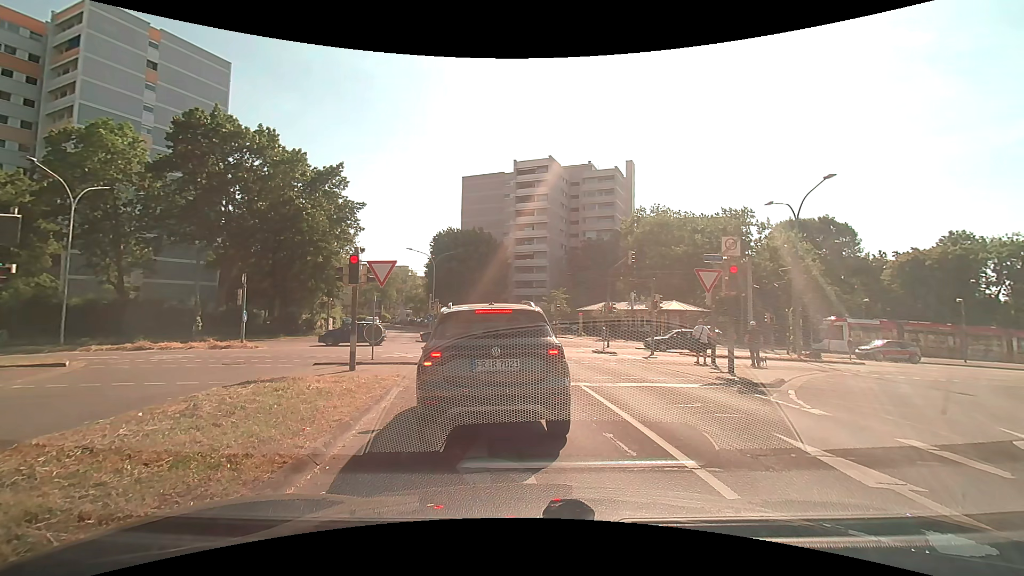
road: residential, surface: asphalt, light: Day
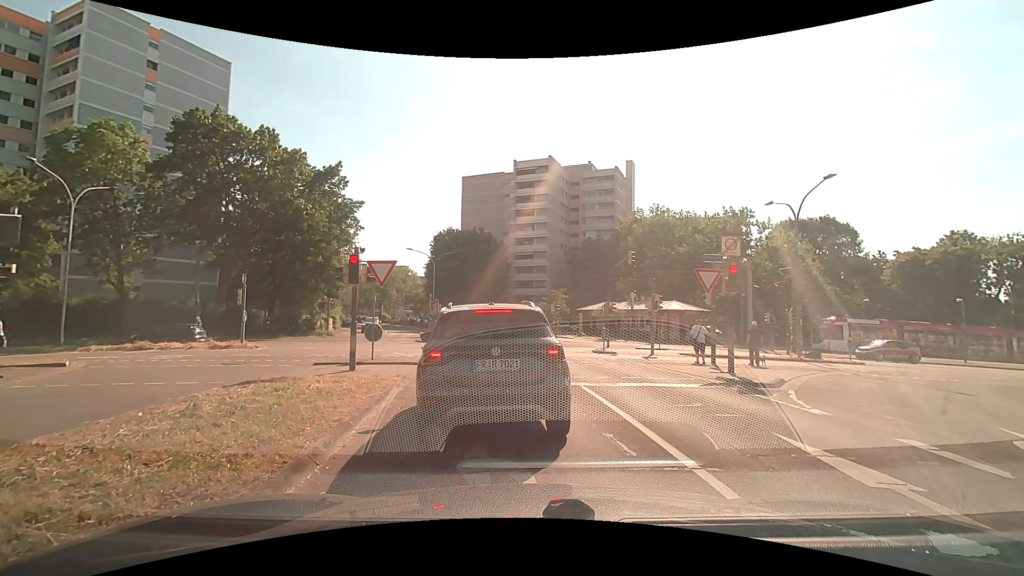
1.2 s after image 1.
(0.0, 0.0) m; 0°
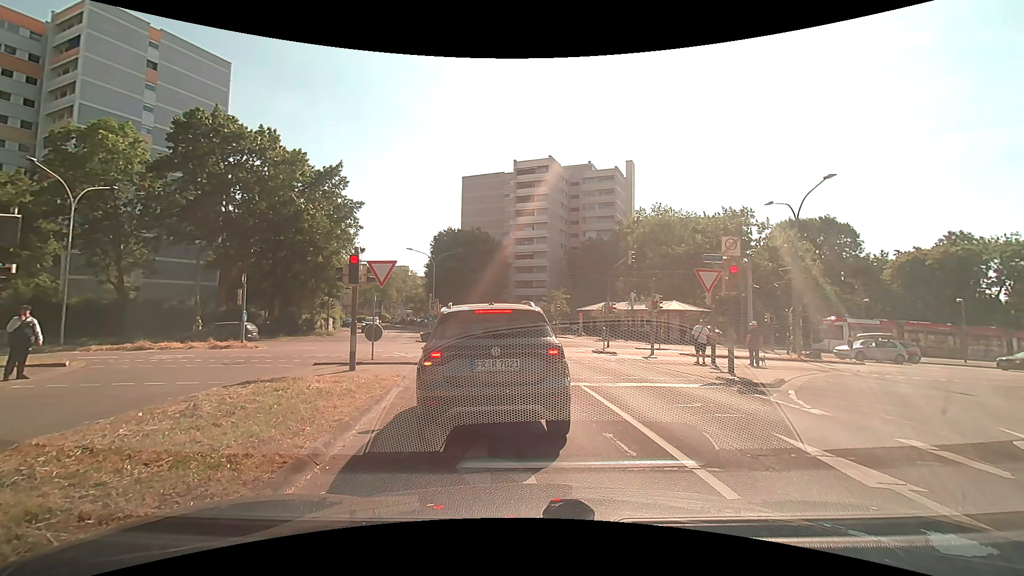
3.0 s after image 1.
(0.0, 0.0) m; 0°
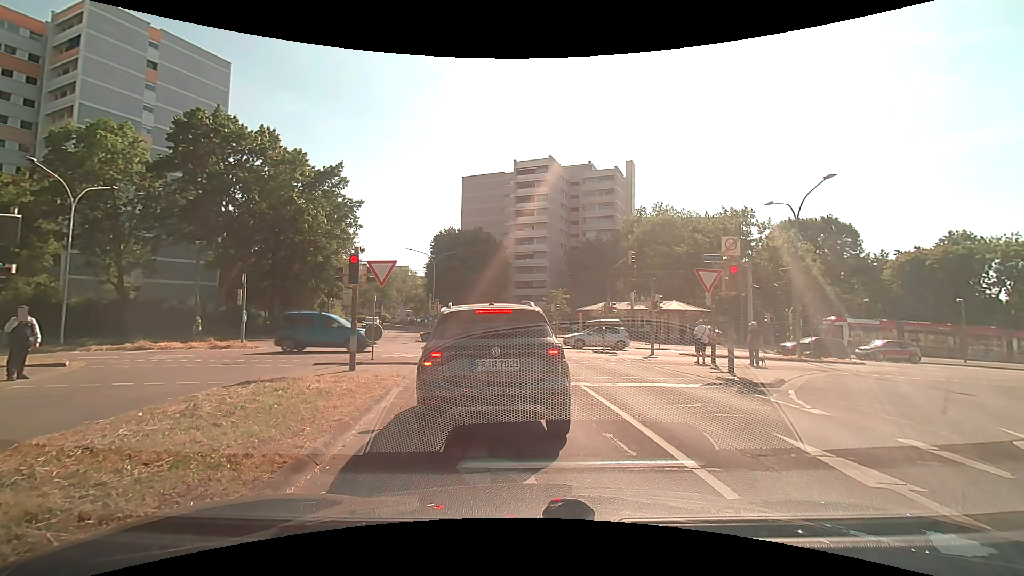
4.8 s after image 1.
(0.0, 0.0) m; 0°
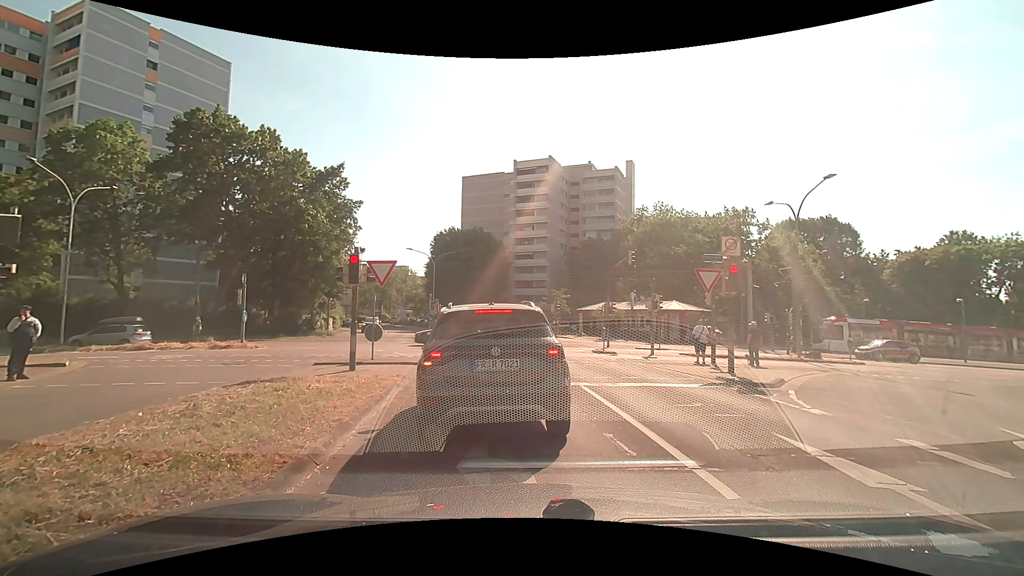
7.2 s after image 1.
(0.0, 0.0) m; 0°
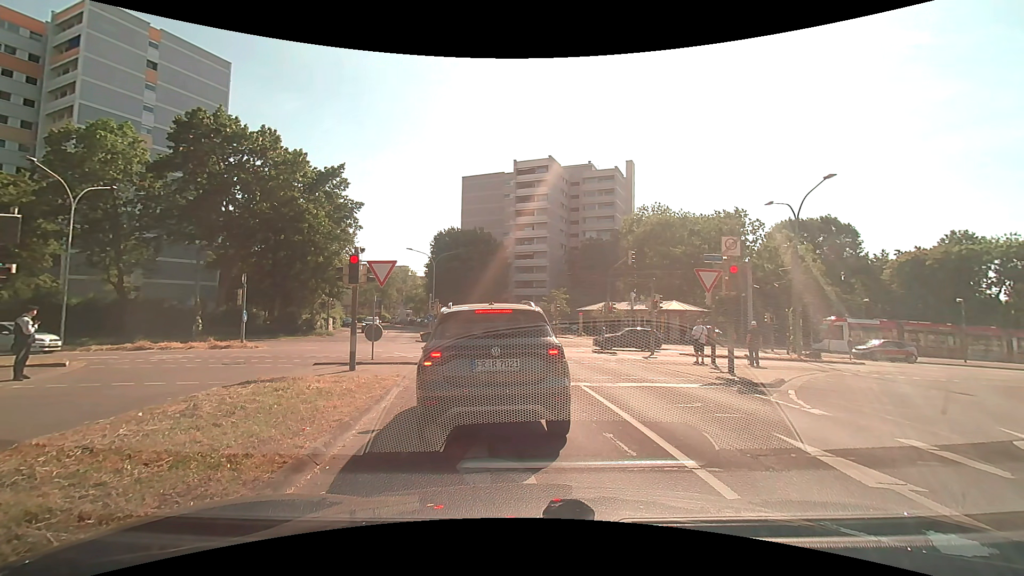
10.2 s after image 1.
(0.0, 0.0) m; 0°
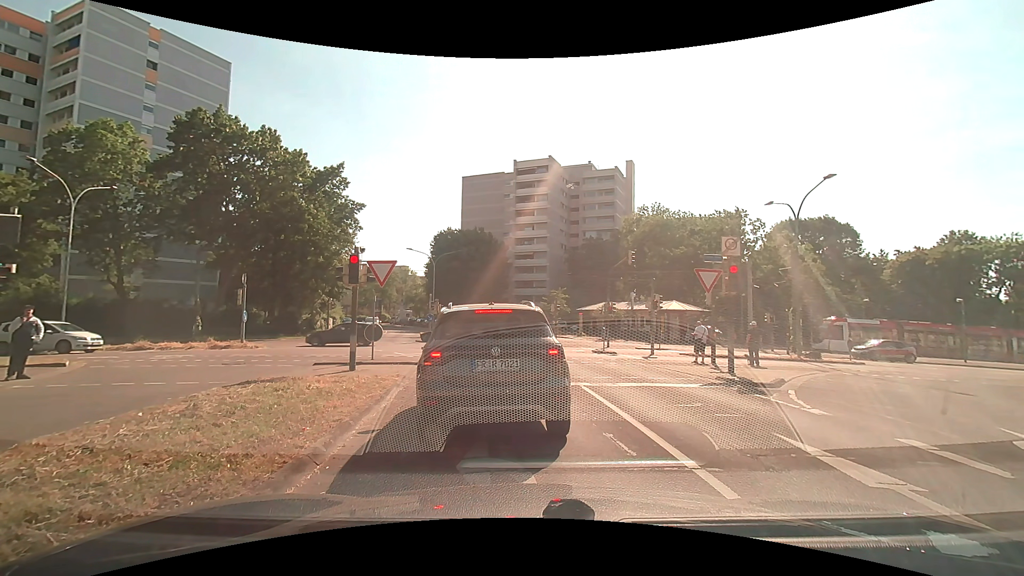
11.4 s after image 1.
(0.0, 0.0) m; 0°
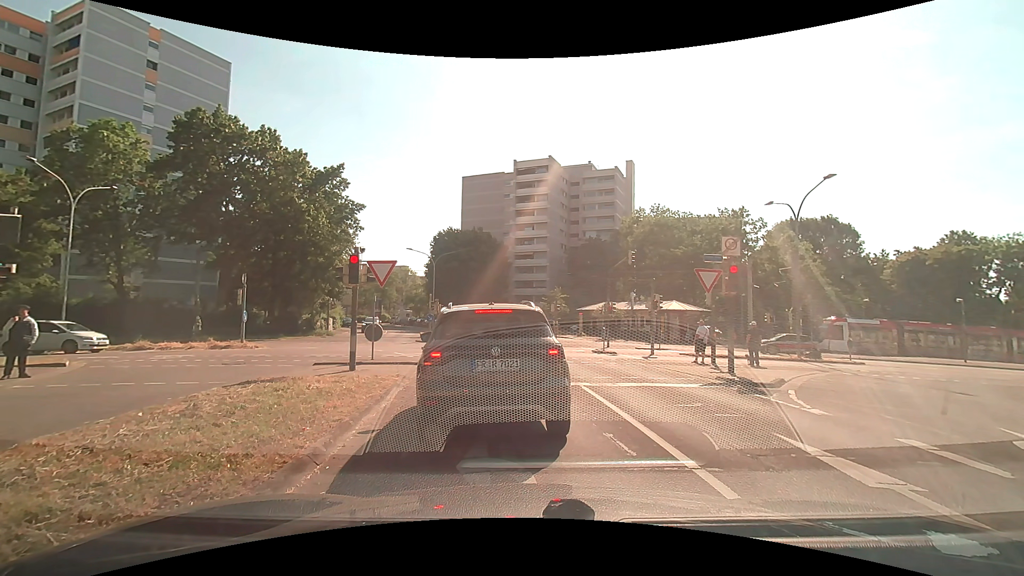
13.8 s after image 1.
(0.0, 0.0) m; 0°
